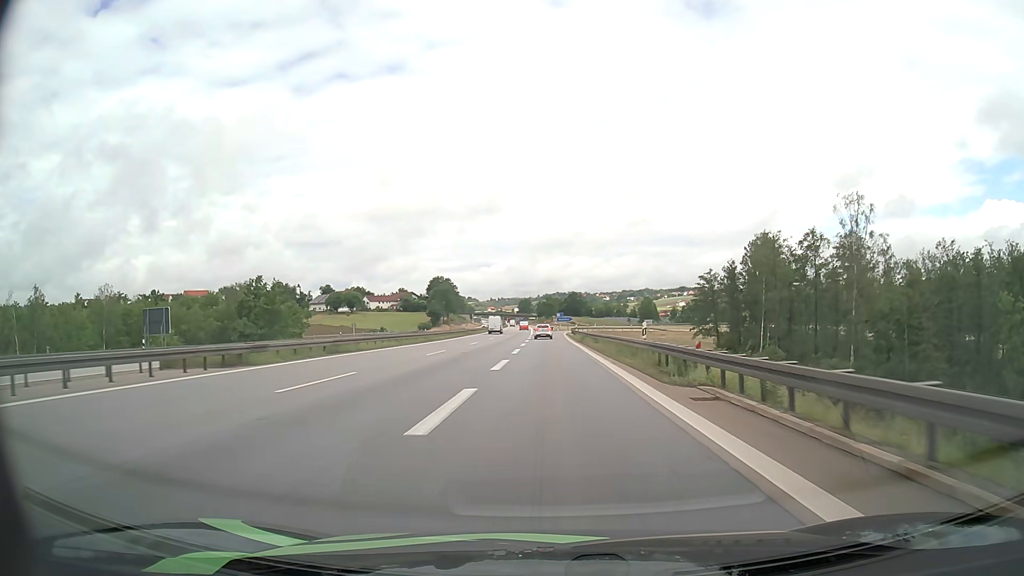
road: motorway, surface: asphalt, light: Day
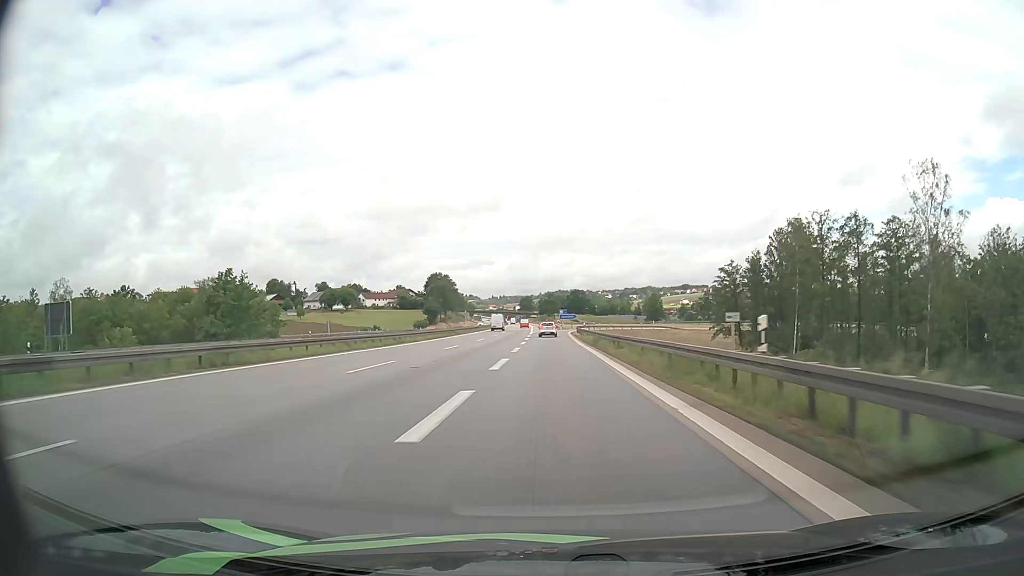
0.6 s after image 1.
(0.0, +12.7) m; 0°
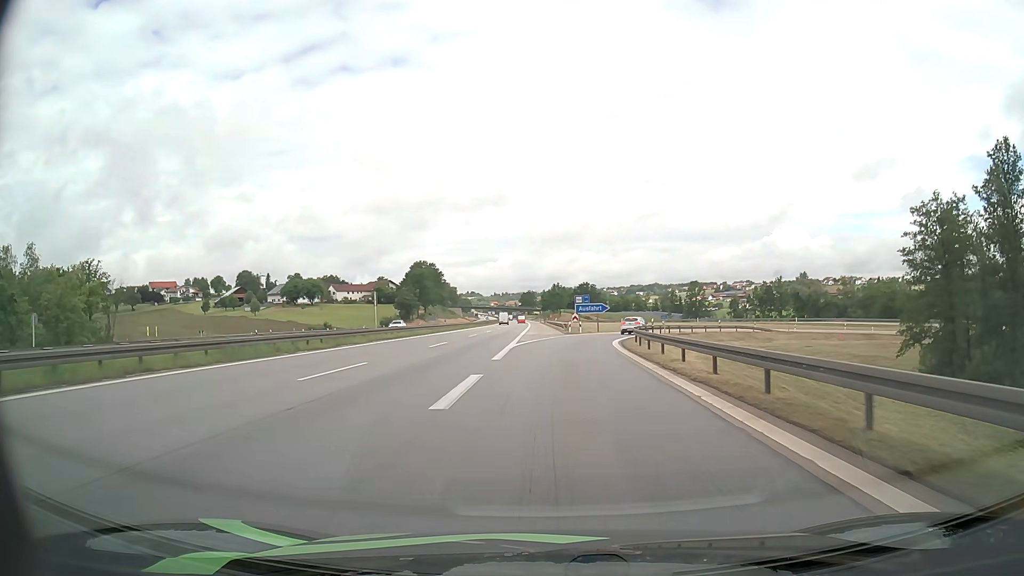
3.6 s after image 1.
(-0.3, +57.1) m; 0°
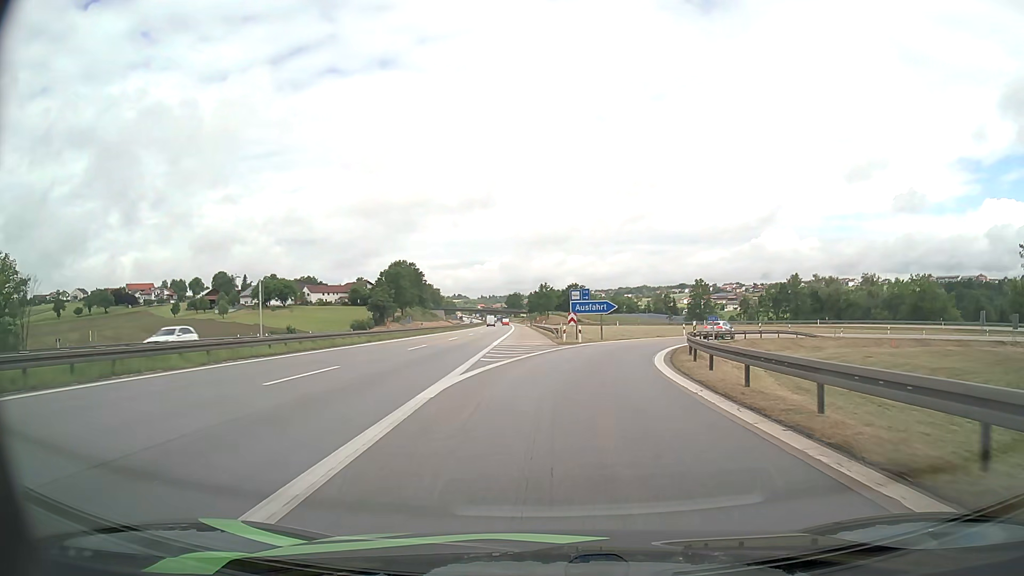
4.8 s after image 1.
(+0.1, +18.1) m; +1°
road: motorway_link
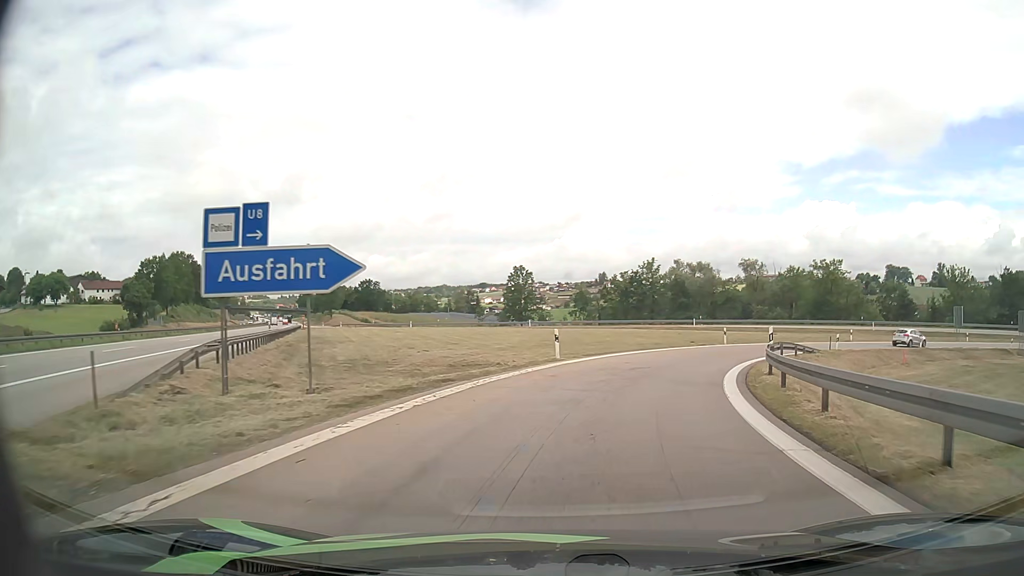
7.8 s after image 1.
(+4.4, +35.8) m; +17°
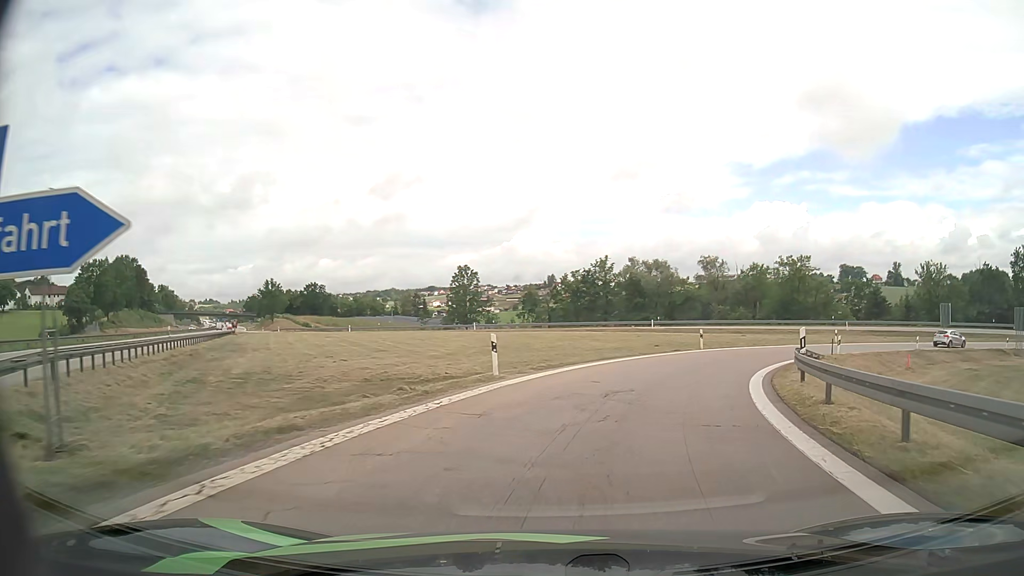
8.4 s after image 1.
(+0.2, +6.8) m; +4°
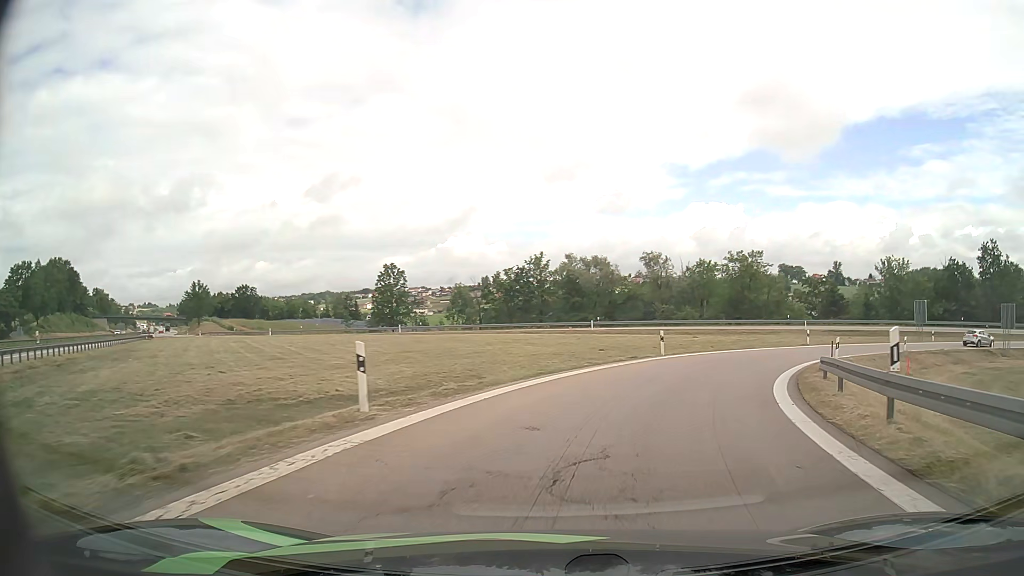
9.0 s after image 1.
(+0.4, +6.8) m; +6°
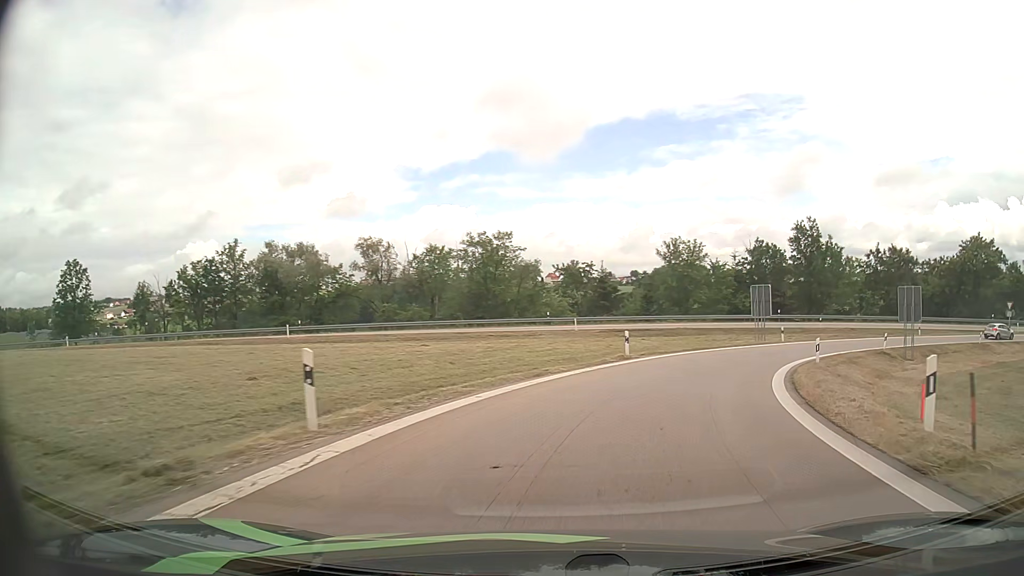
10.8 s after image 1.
(+3.8, +19.5) m; +23°
